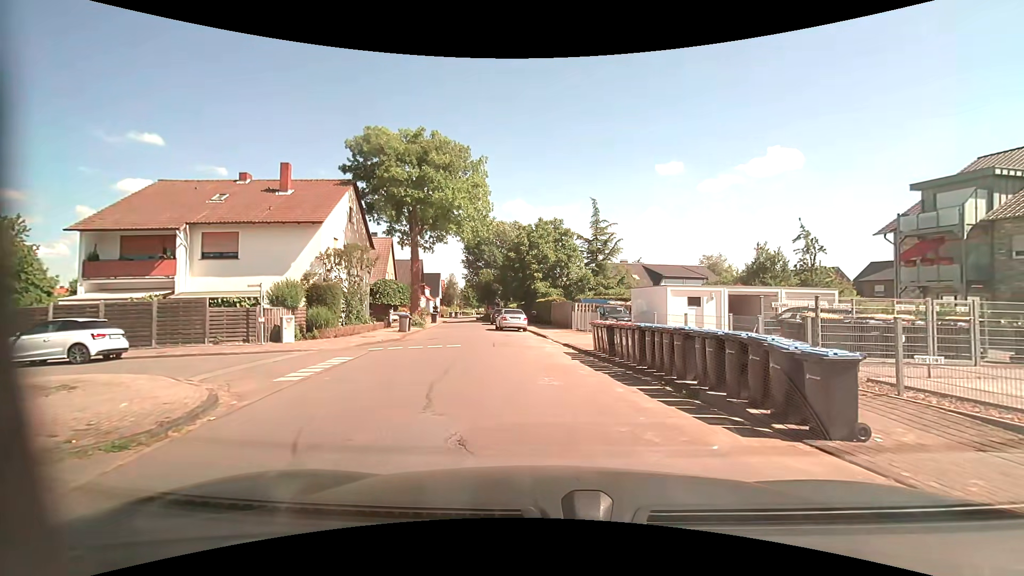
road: unclassified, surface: asphalt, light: Day
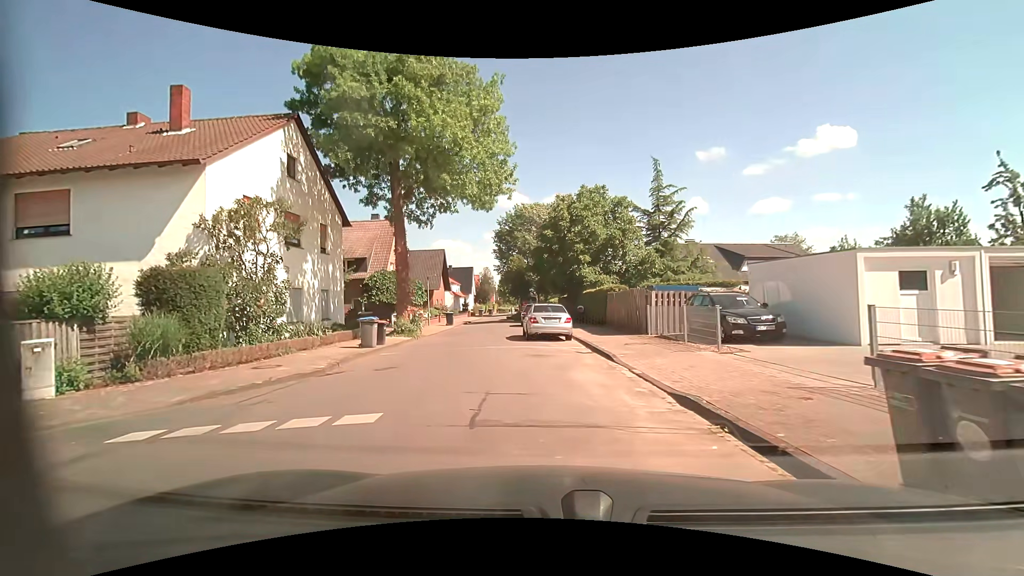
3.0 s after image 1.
(0.0, +12.3) m; -4°
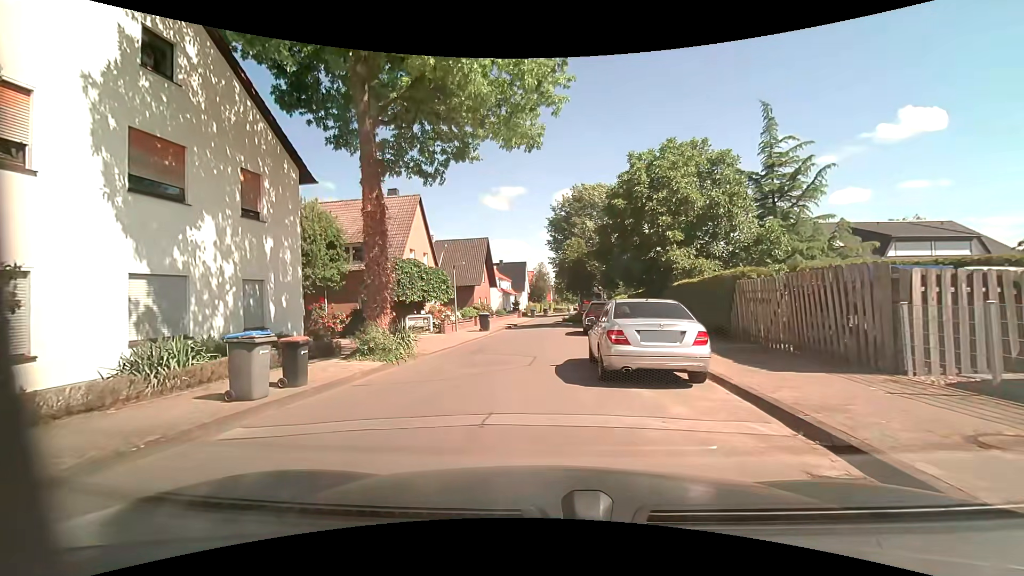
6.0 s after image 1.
(-0.3, +10.6) m; -6°
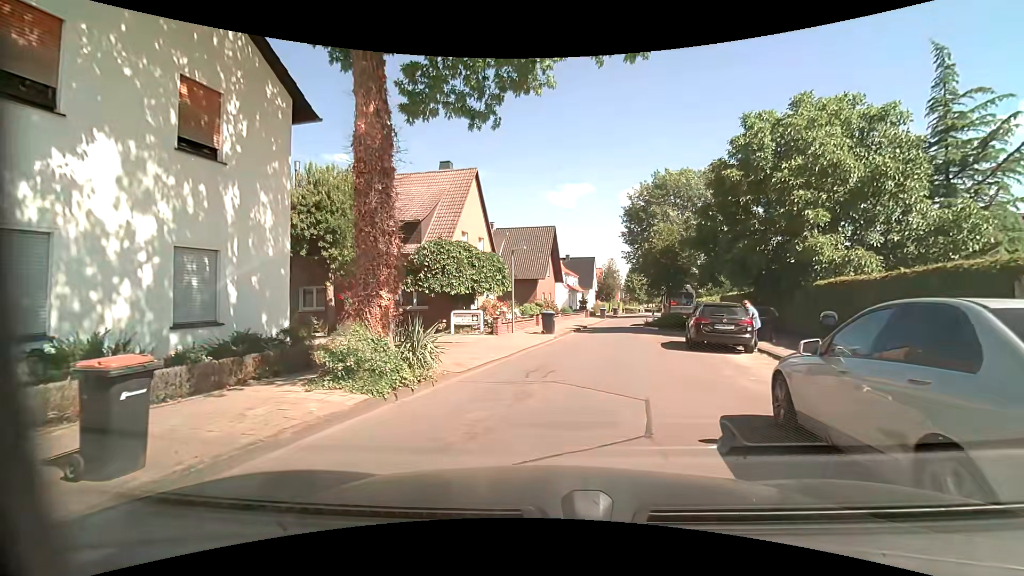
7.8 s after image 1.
(-0.5, +6.0) m; -7°
(0, +10) (+2, +20) (+3, +30) (+5, +40) (+8, +49) (+11, +59) (+14, +68) (+17, +78) (+19, +88) (+20, +98) m
